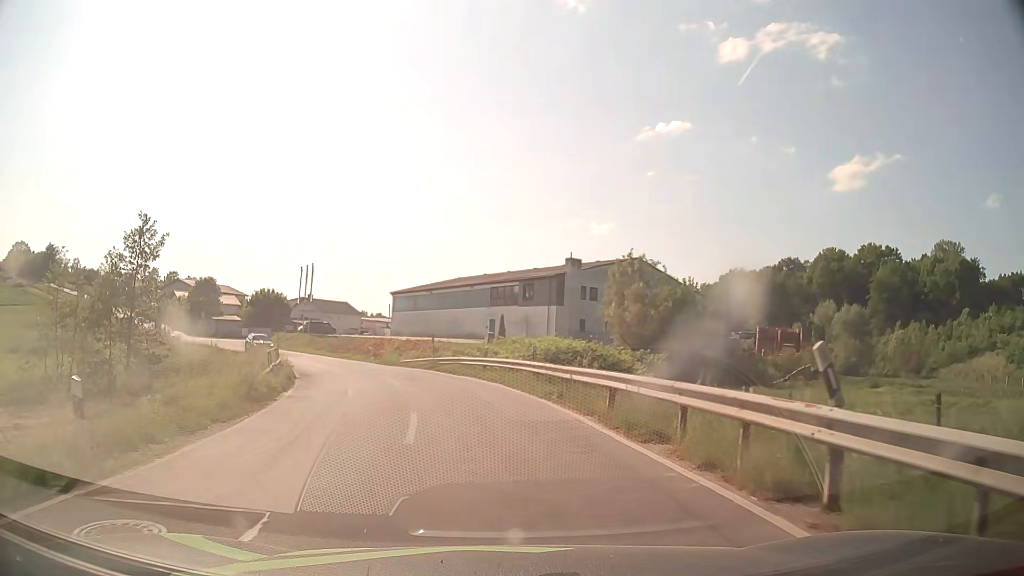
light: Day
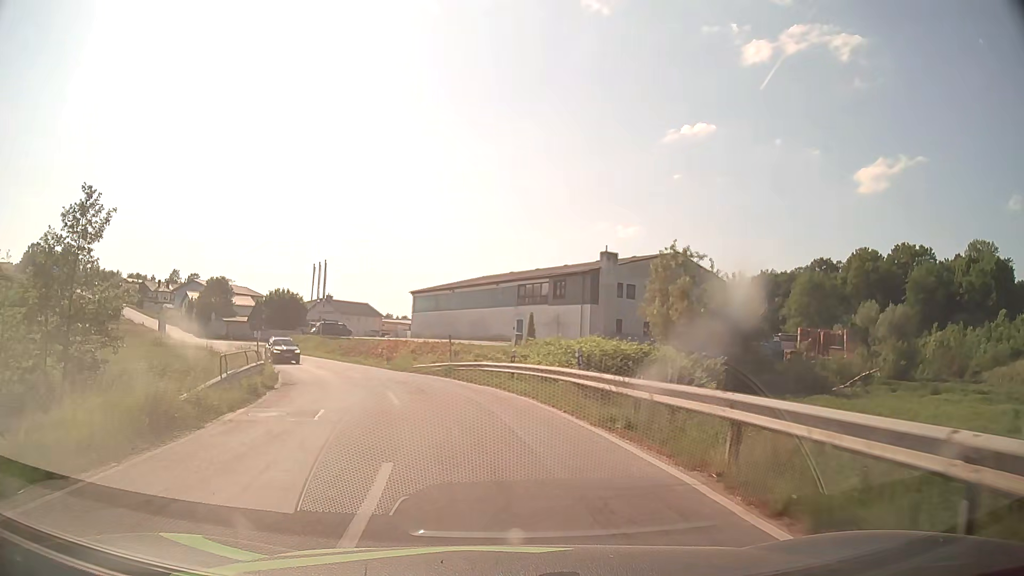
(-0.1, +6.0) m; -2°
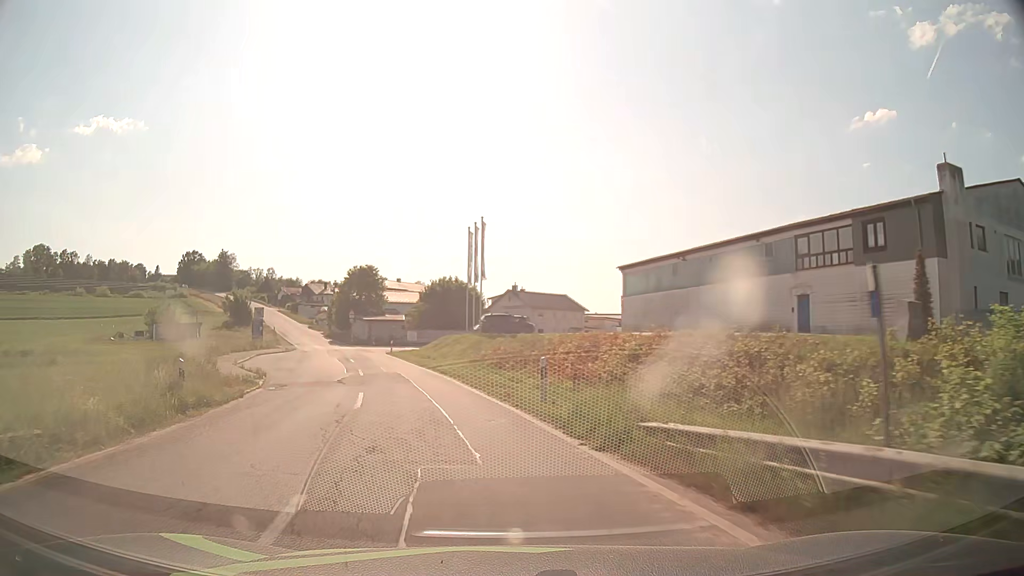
(-3.3, +26.2) m; -17°
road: tertiary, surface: asphalt
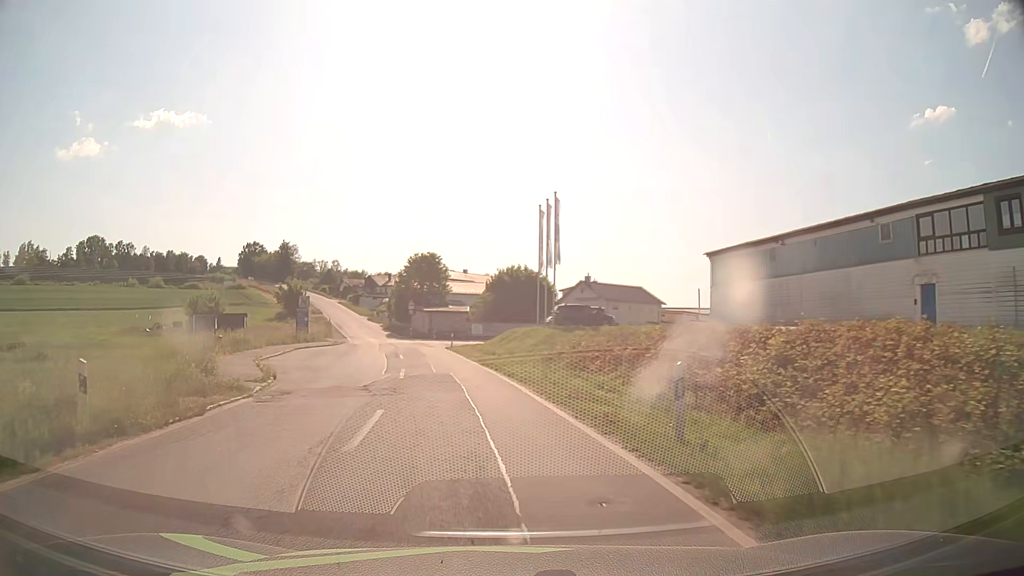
(-0.3, +6.2) m; -6°
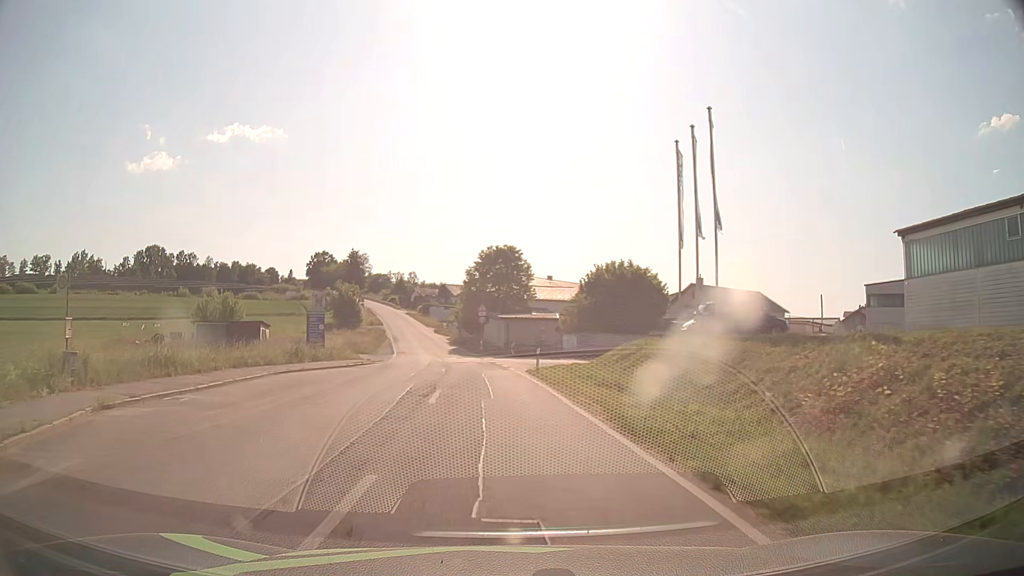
(-1.5, +17.3) m; -8°
(0, +10) (-1, +20) (-1, +30) (-2, +40) (-4, +50) (-5, +60) (-7, +70) (-9, +79) (-11, +89) (-13, +99) m
